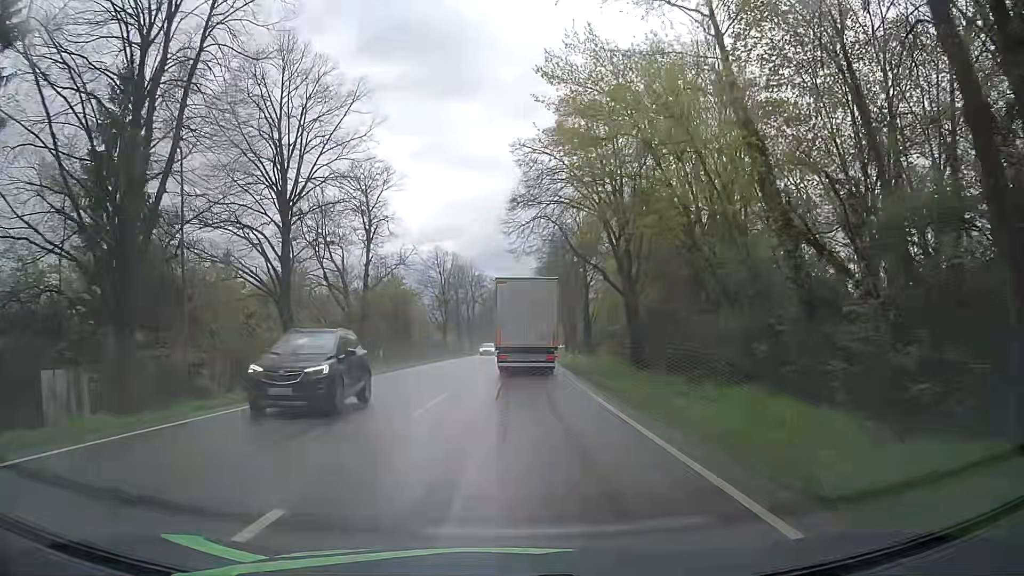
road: primary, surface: asphalt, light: Day
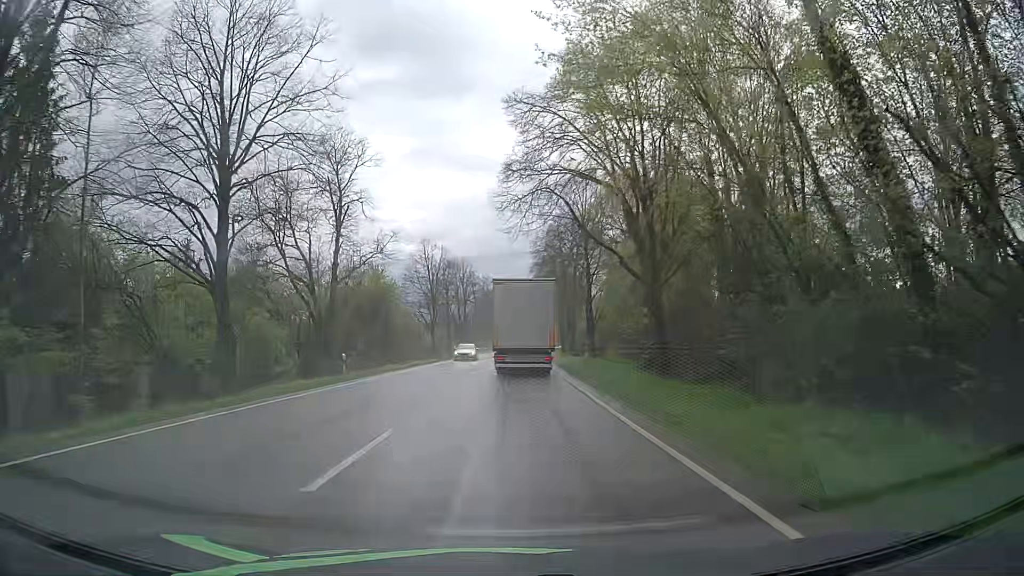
(+0.1, +6.5) m; +2°
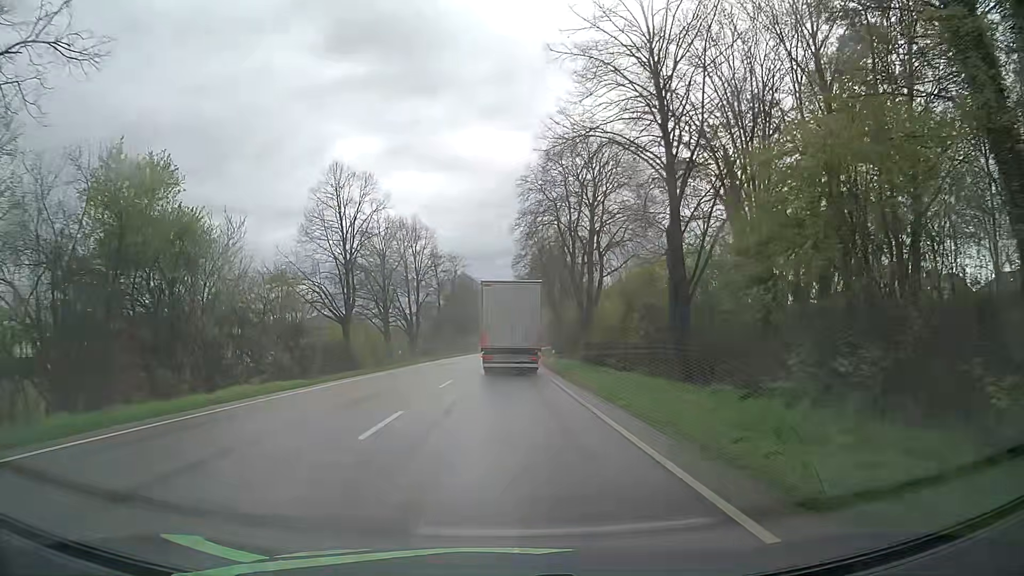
(+0.3, +33.0) m; +1°
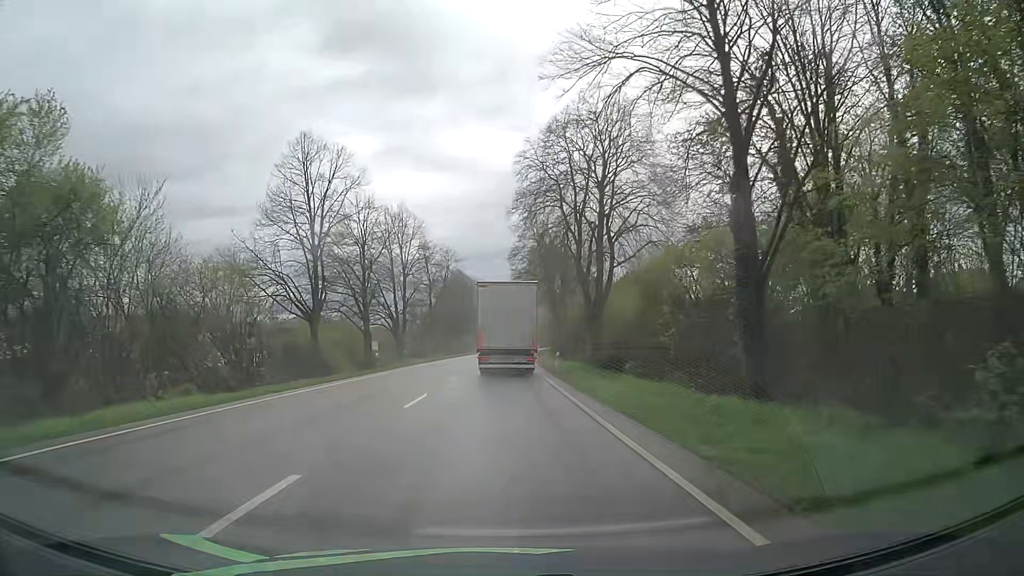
(+0.1, +6.7) m; +1°
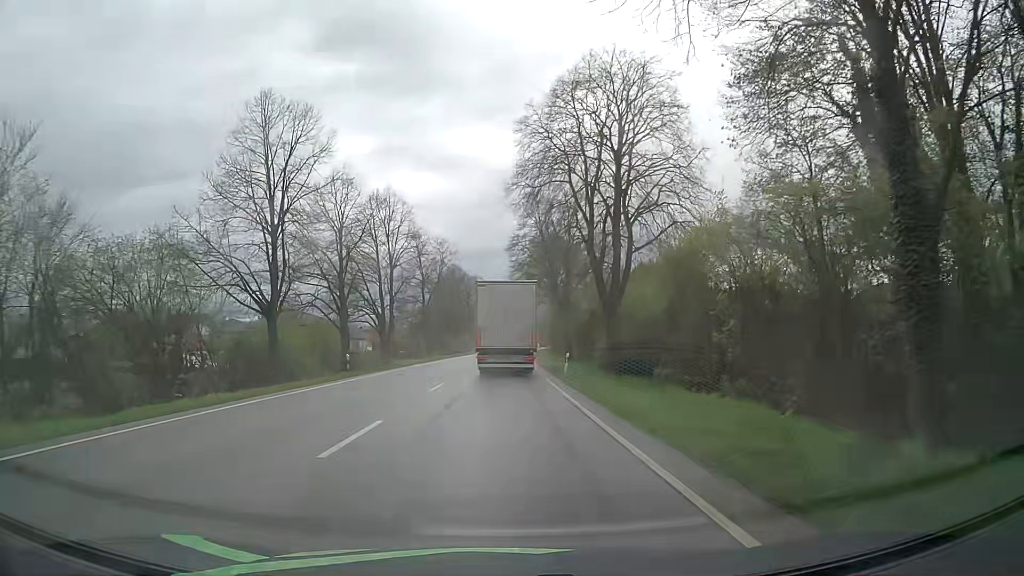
(0.0, +6.7) m; 0°
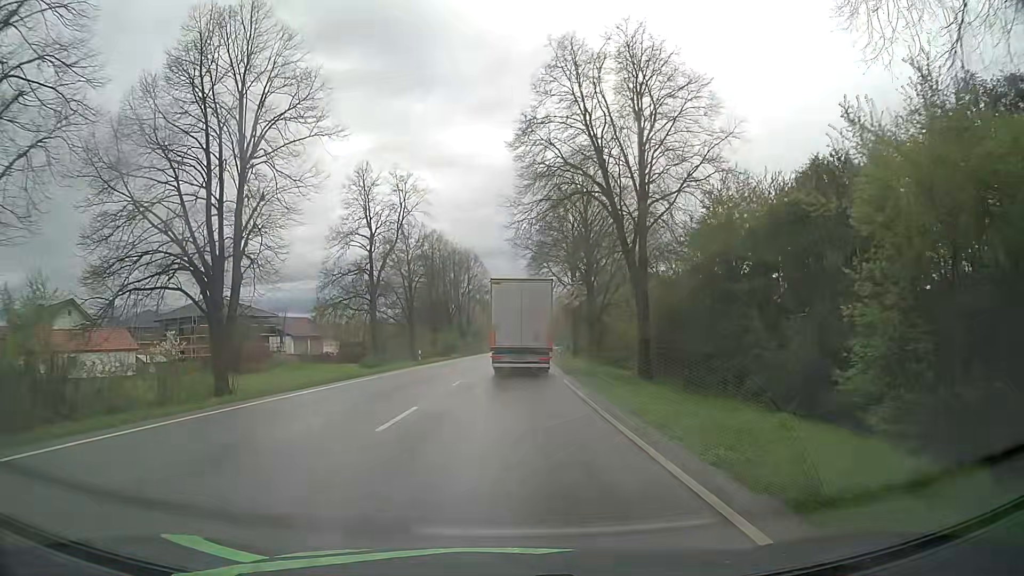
(0.0, +33.3) m; 0°
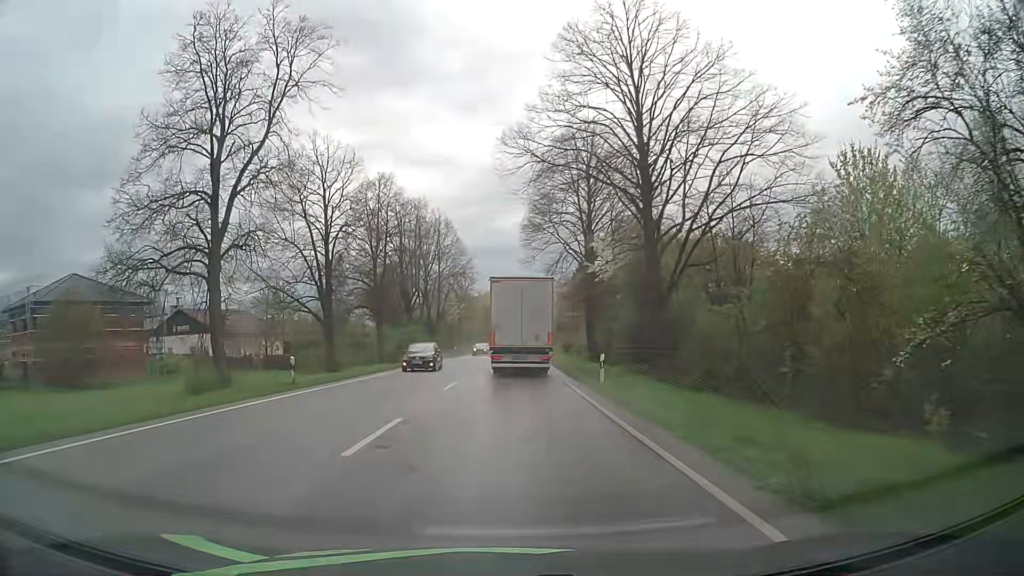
(+0.2, +26.1) m; +1°
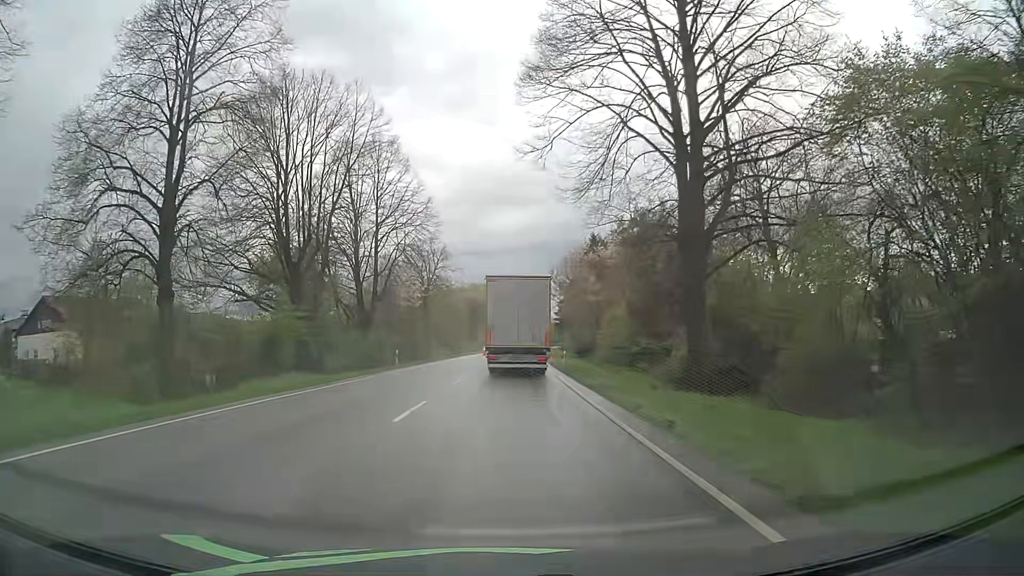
(+0.3, +31.9) m; +1°
